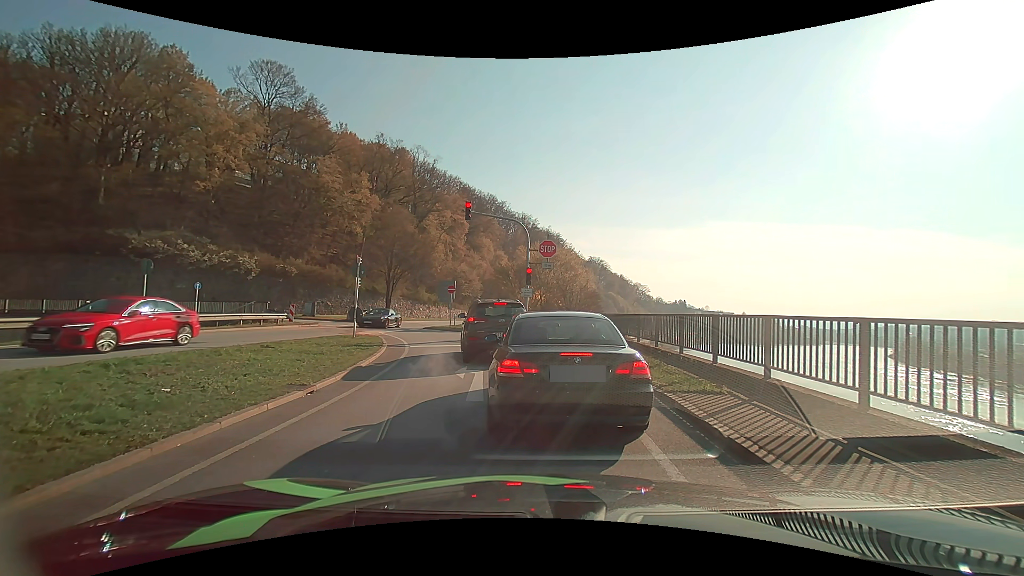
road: primary_link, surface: asphalt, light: Day
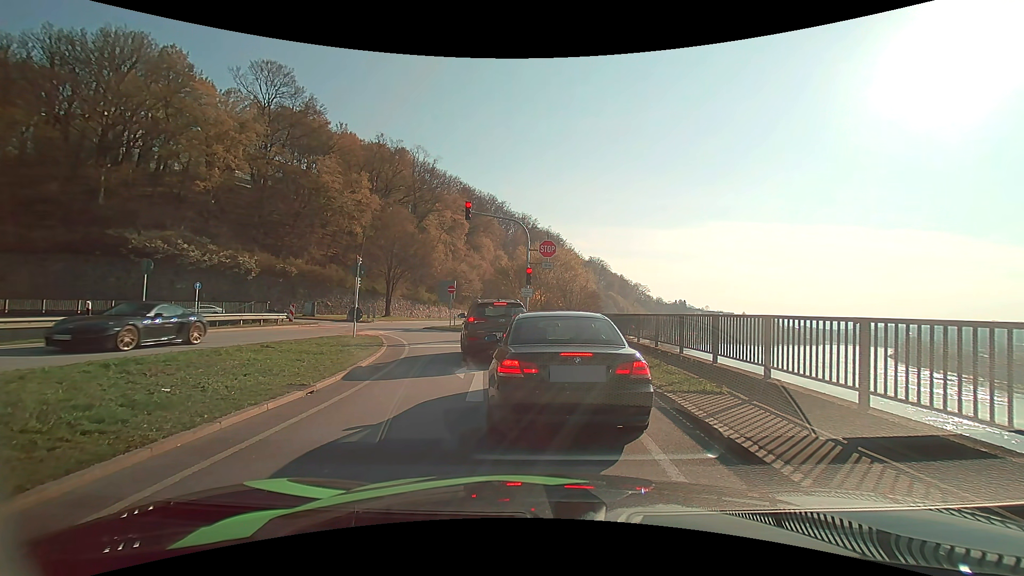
(0.0, 0.0) m; 0°
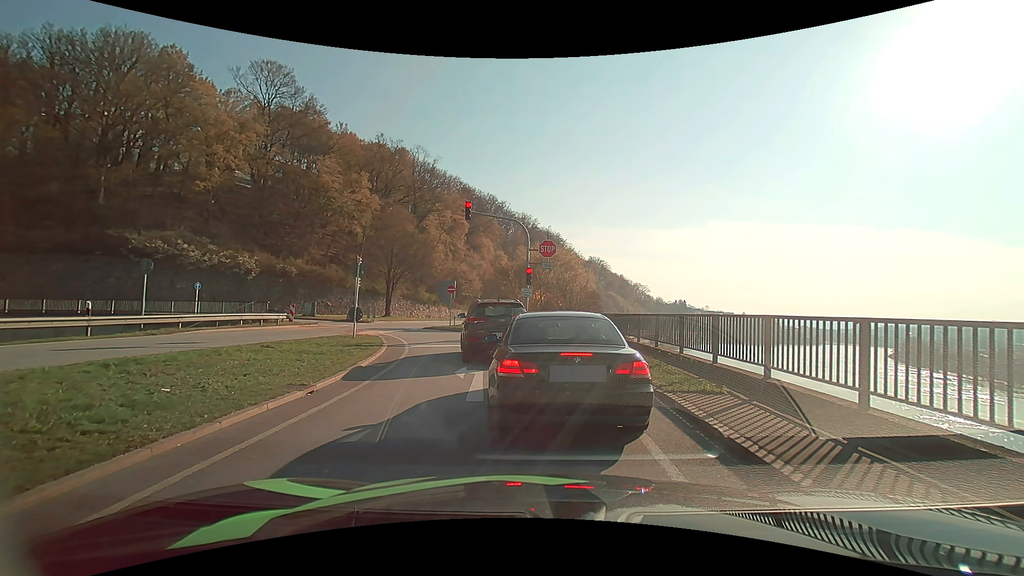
(0.0, 0.0) m; 0°
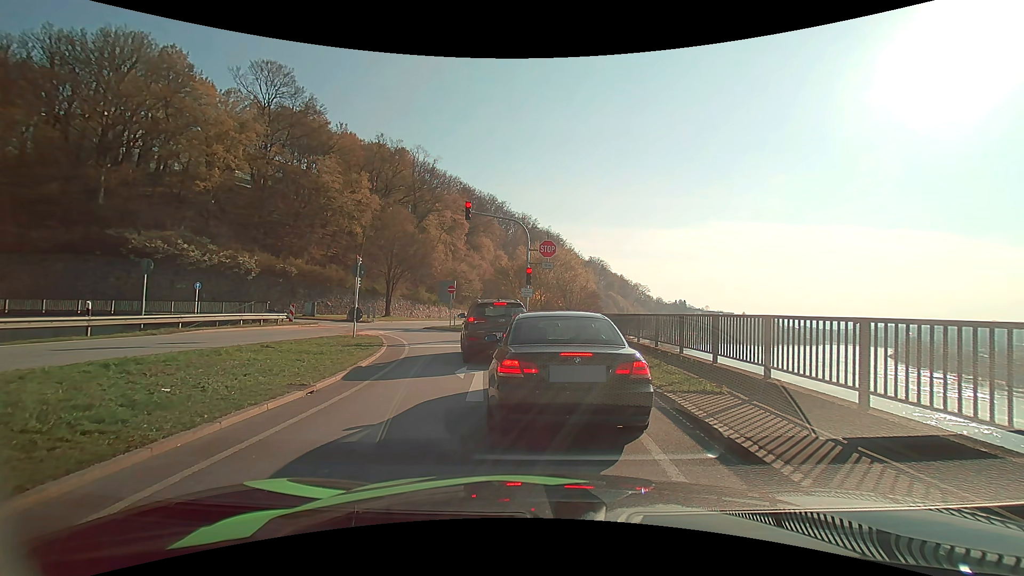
(0.0, 0.0) m; 0°
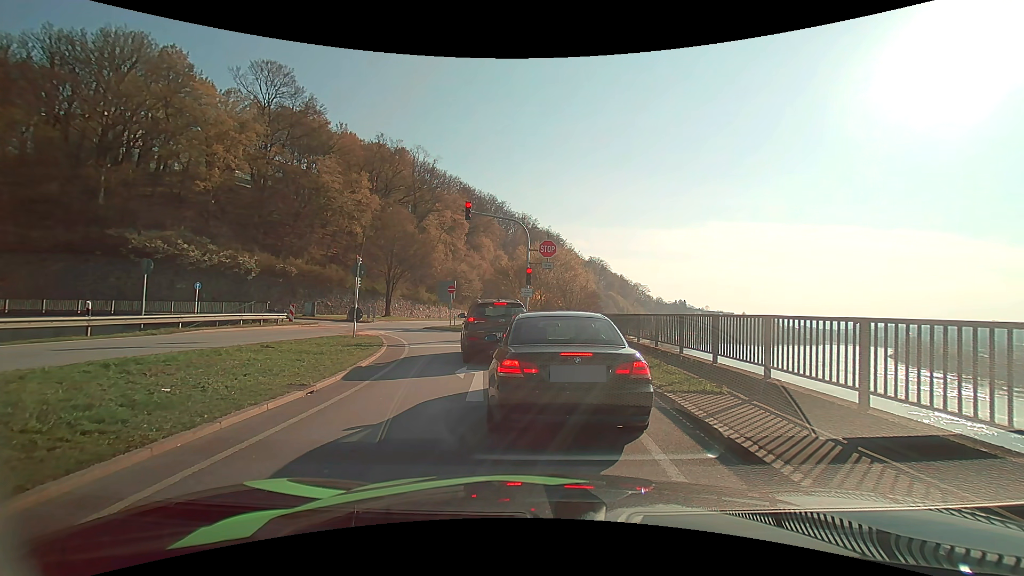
(0.0, 0.0) m; 0°
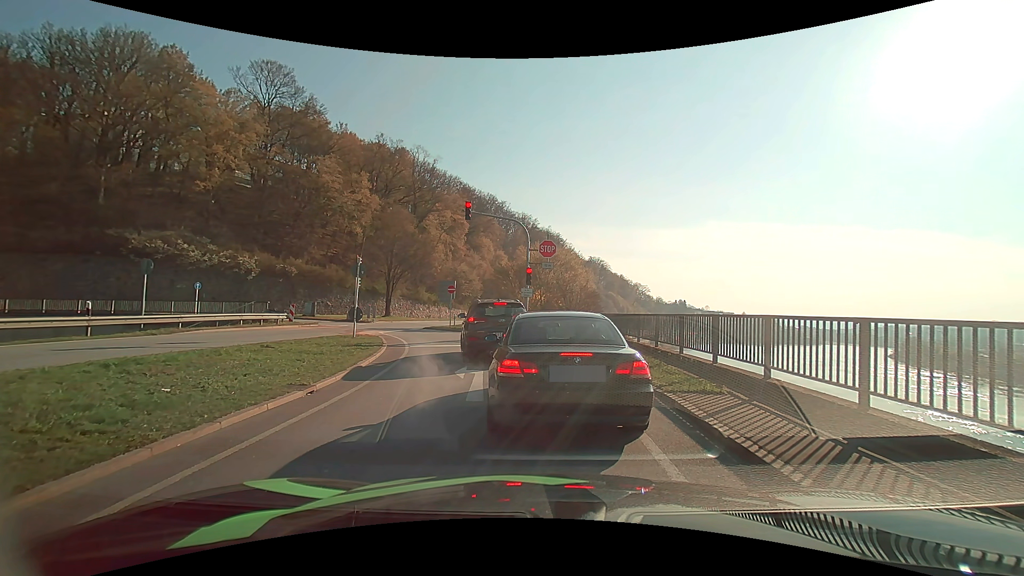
(0.0, 0.0) m; 0°
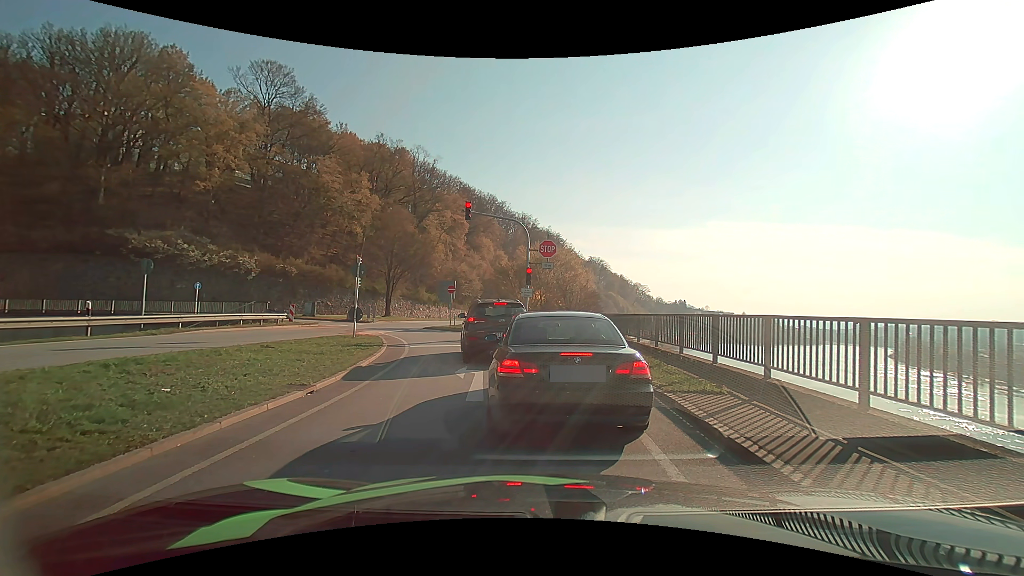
(0.0, 0.0) m; 0°
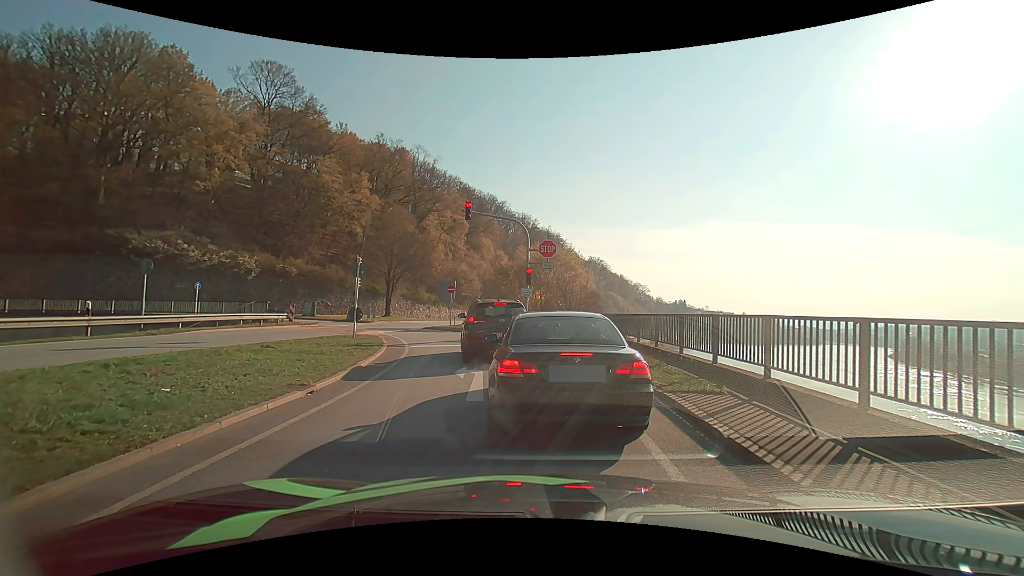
(0.0, 0.0) m; 0°
(-1, +10) (-2, +20) (-6, +29) (-13, +36) (-22, +40) (-32, +41) (-42, +39) (-51, +35) (-60, +30) (-68, +25) m
